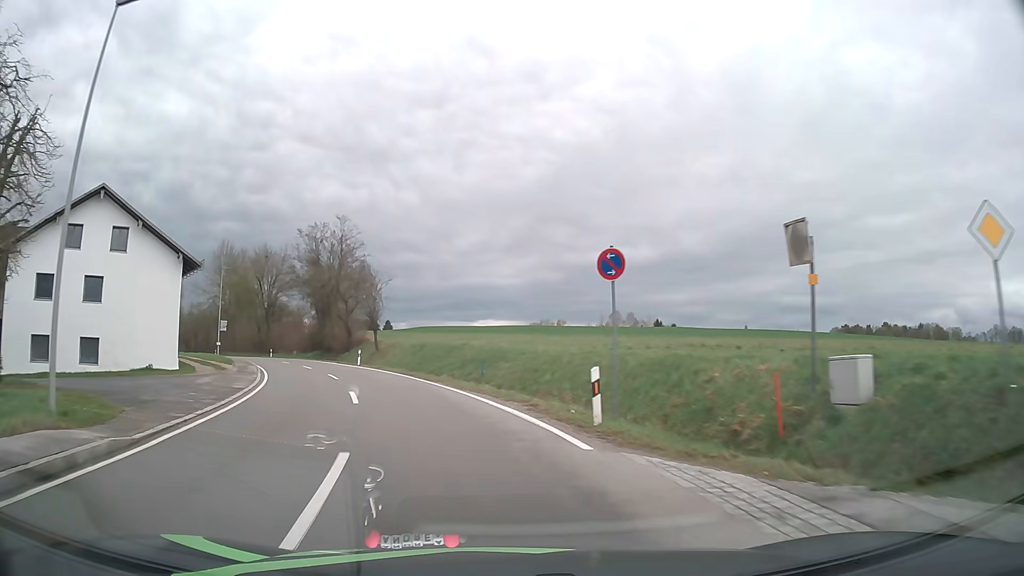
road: tertiary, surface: asphalt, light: Day
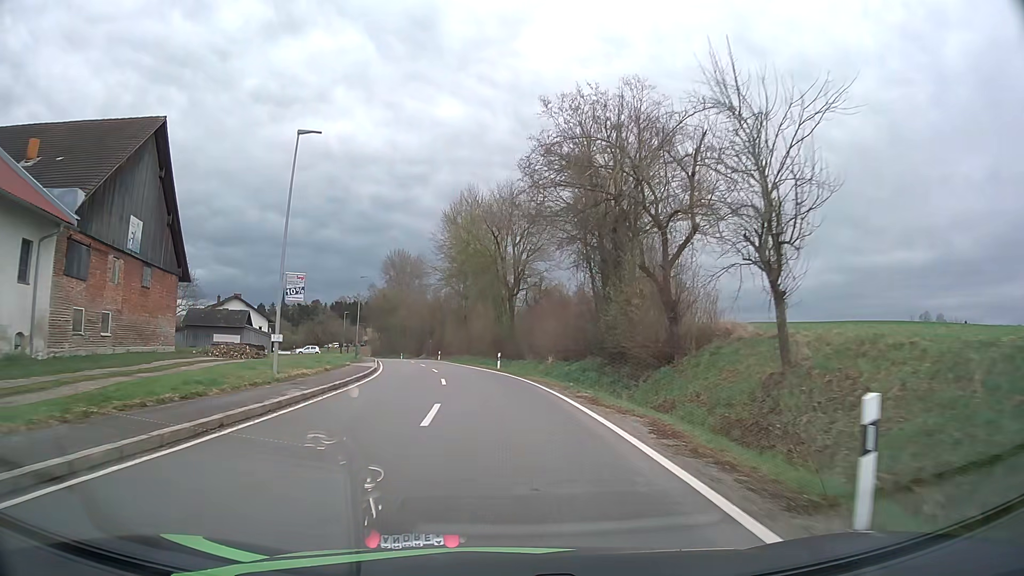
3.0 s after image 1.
(-9.9, +39.6) m; -25°
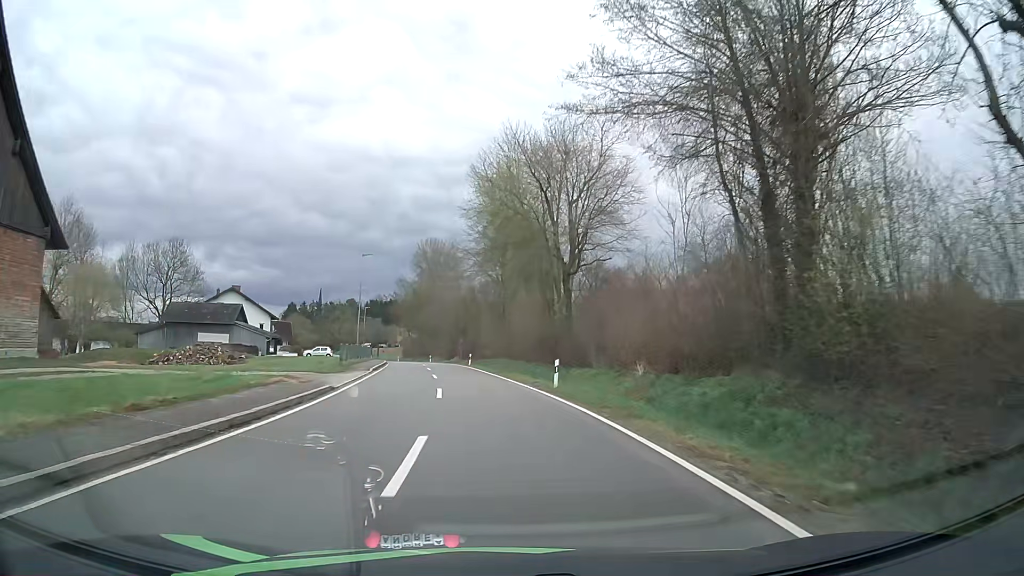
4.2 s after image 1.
(-0.6, +17.2) m; -4°
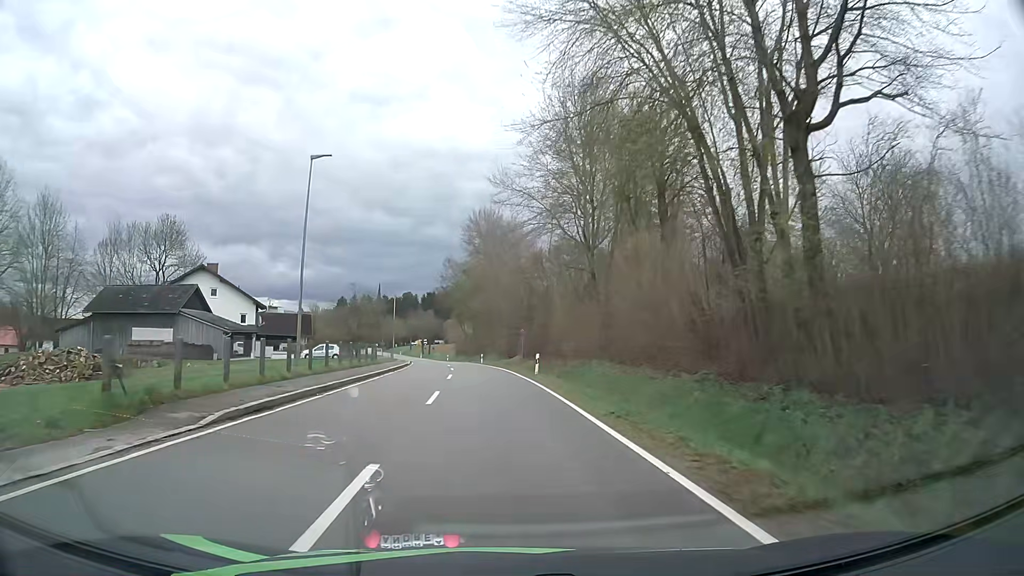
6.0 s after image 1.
(-1.1, +26.7) m; -5°
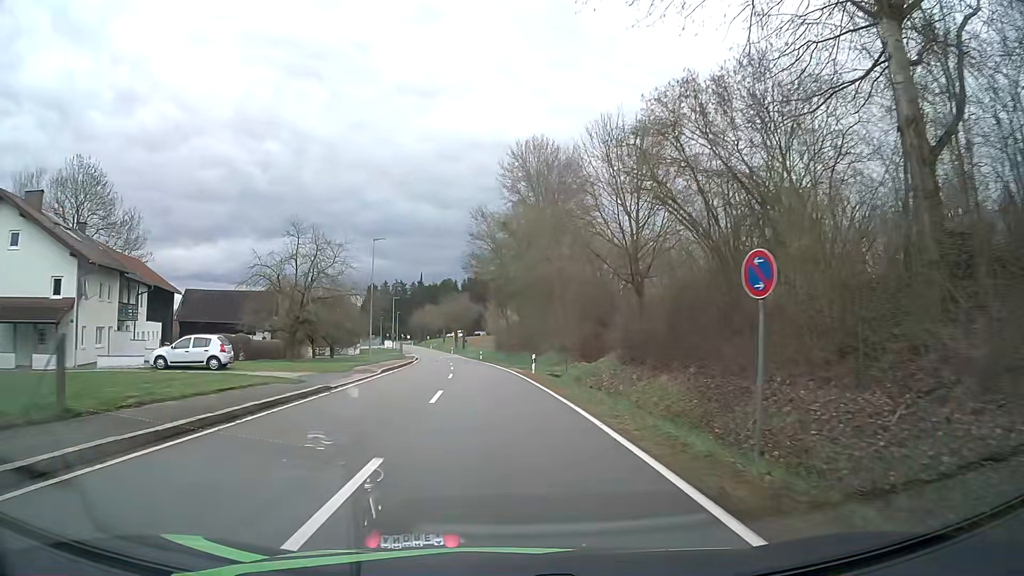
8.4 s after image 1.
(-1.4, +35.6) m; -4°
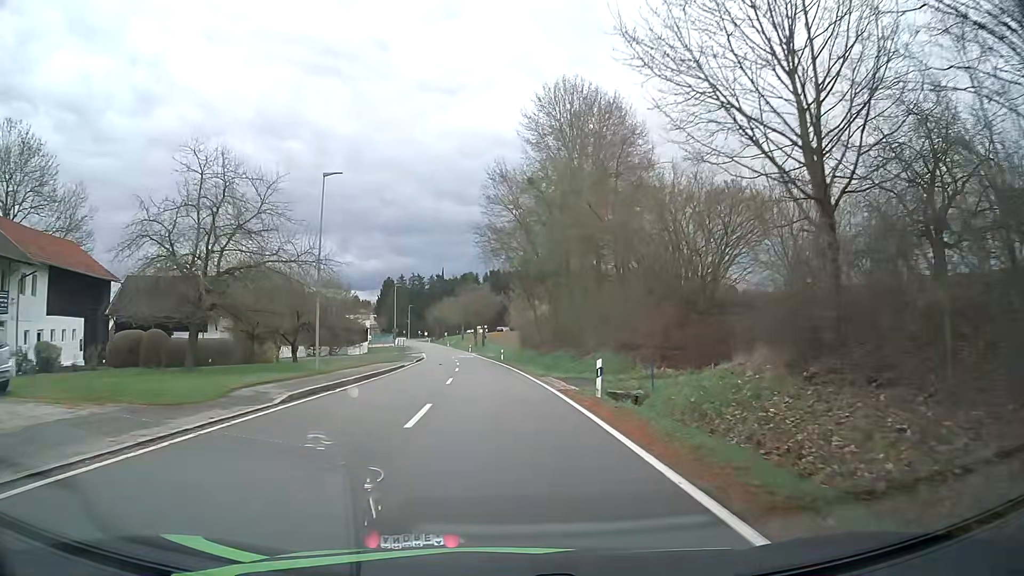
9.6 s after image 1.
(-0.2, +16.8) m; -2°
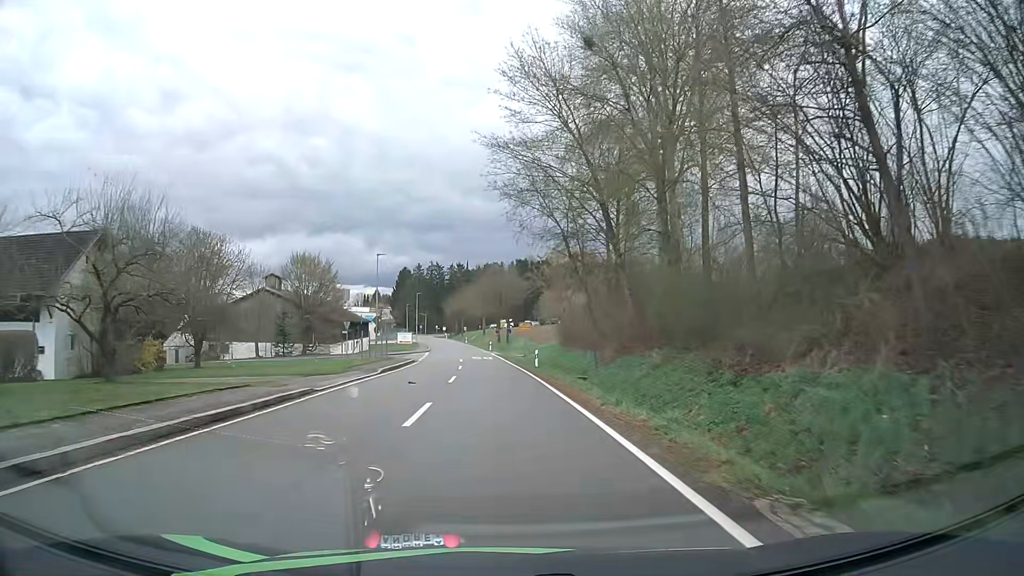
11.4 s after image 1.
(-0.4, +24.1) m; -2°
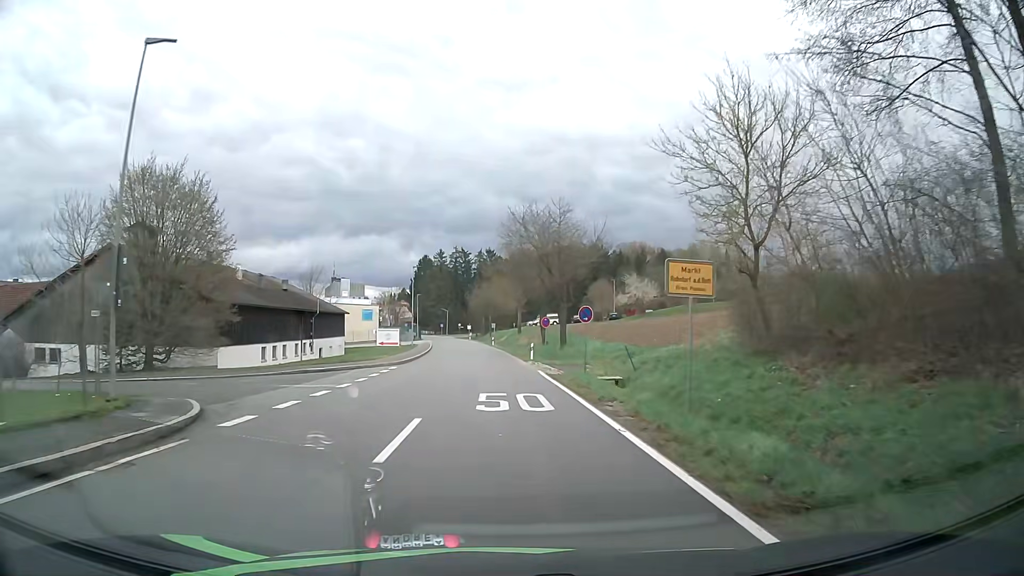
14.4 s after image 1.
(-1.1, +39.3) m; -2°
(0, +10) (0, +20) (-1, +30) (-1, +40) (-1, +50) (-2, +60) (-3, +70) (-4, +80) (-5, +90) (-6, +100) m
